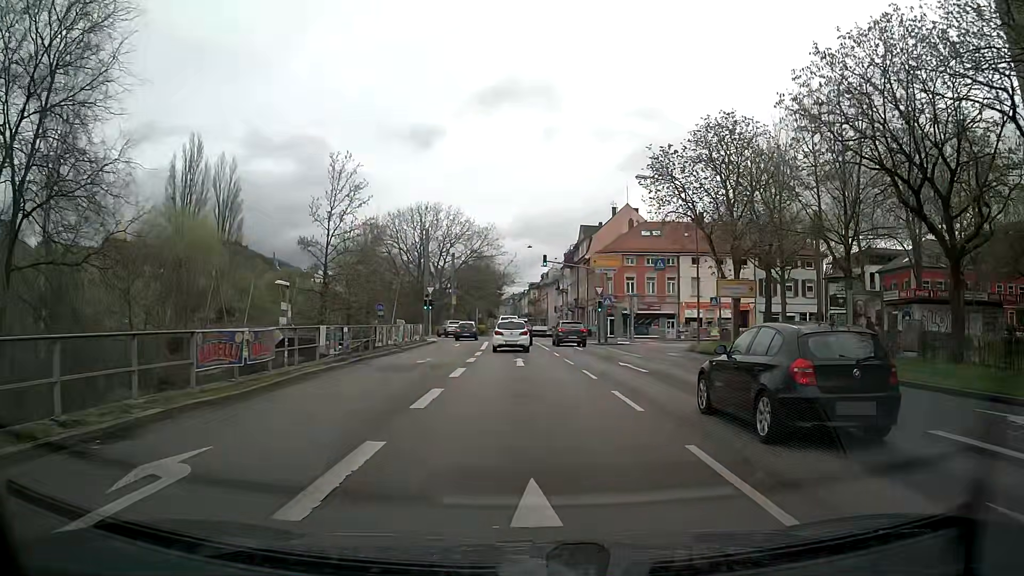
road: primary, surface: asphalt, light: Day
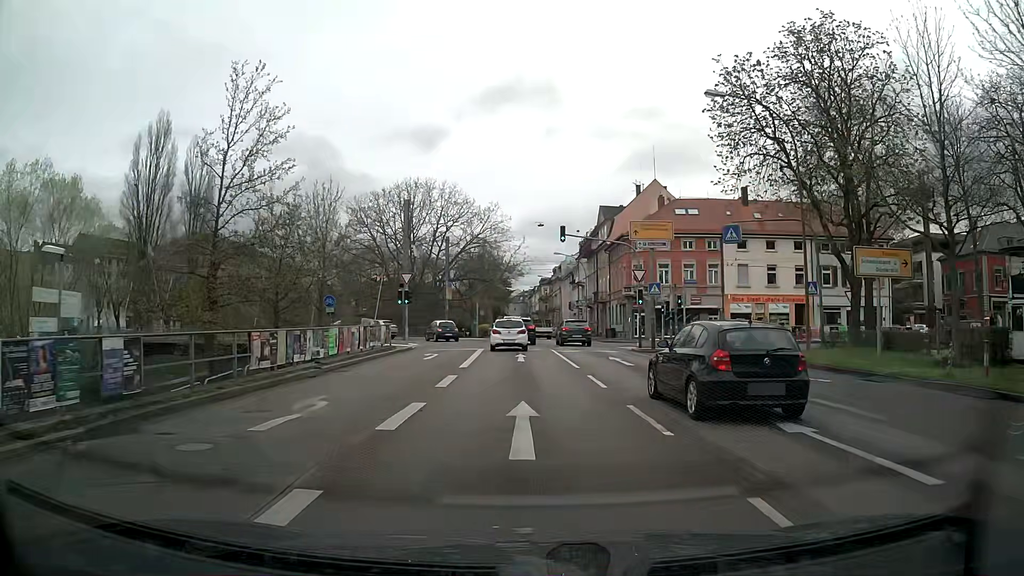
(-0.1, +14.3) m; -1°
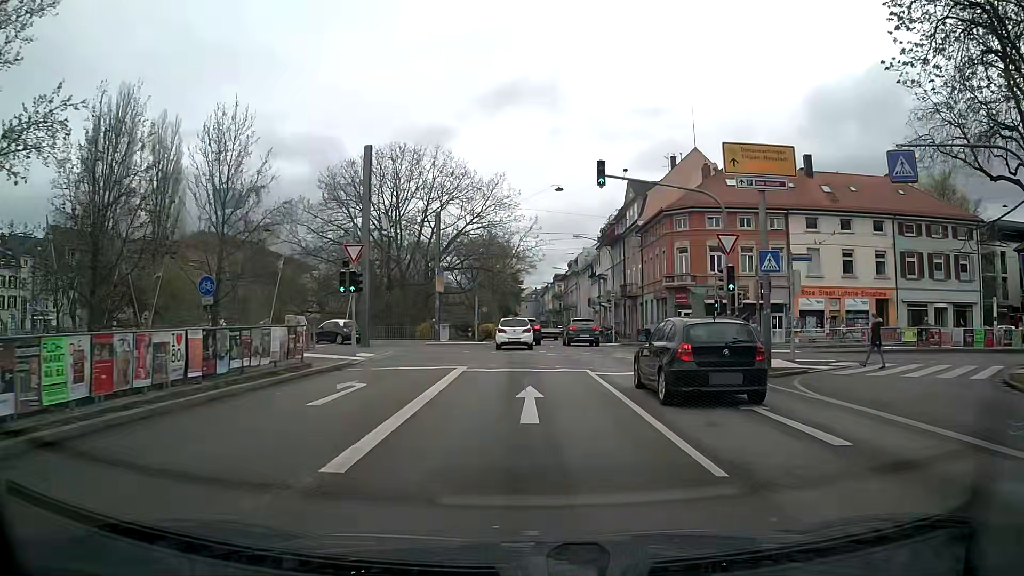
(-0.1, +14.4) m; -2°
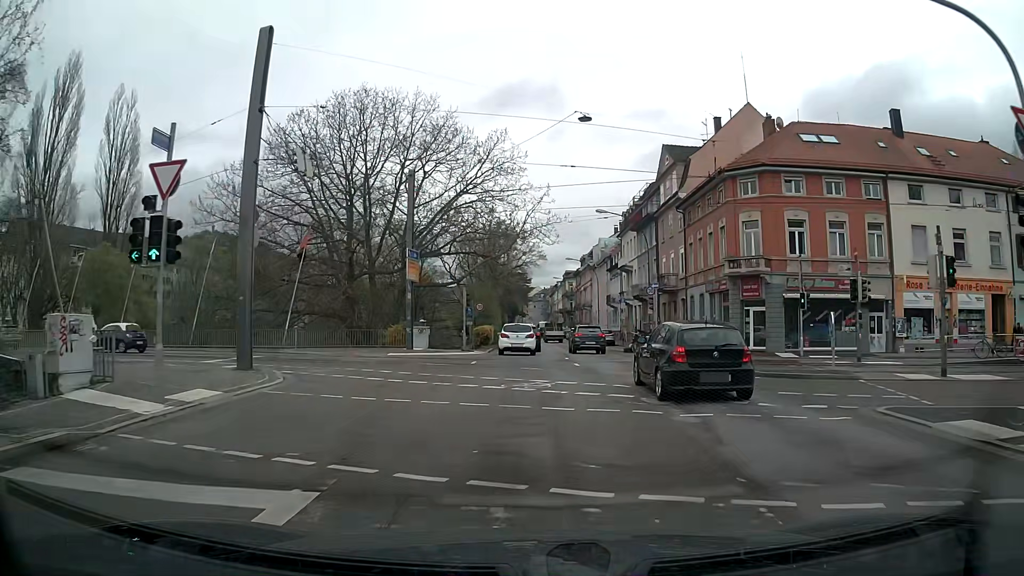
(+0.1, +14.4) m; 0°
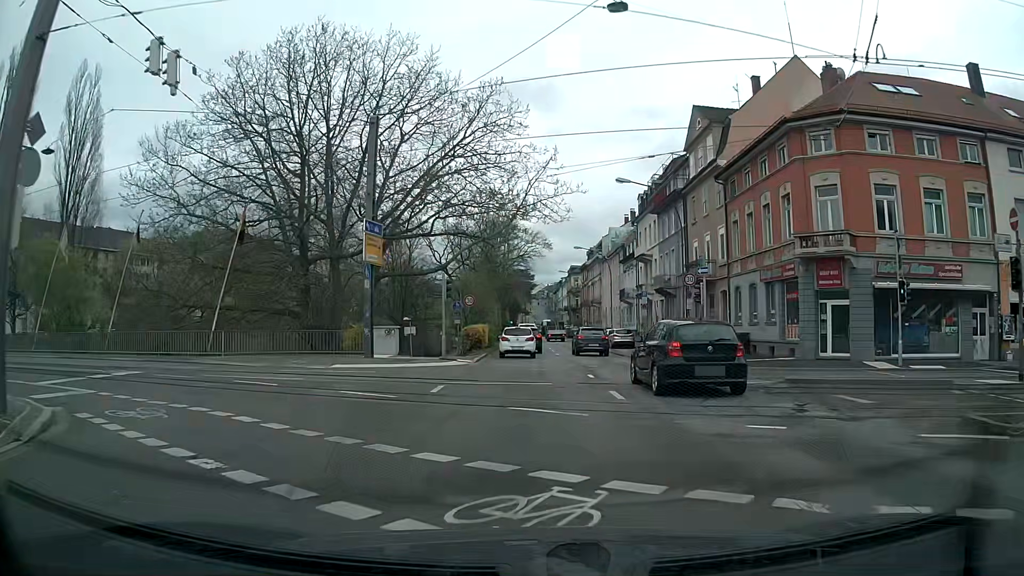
(0.0, +9.6) m; 0°
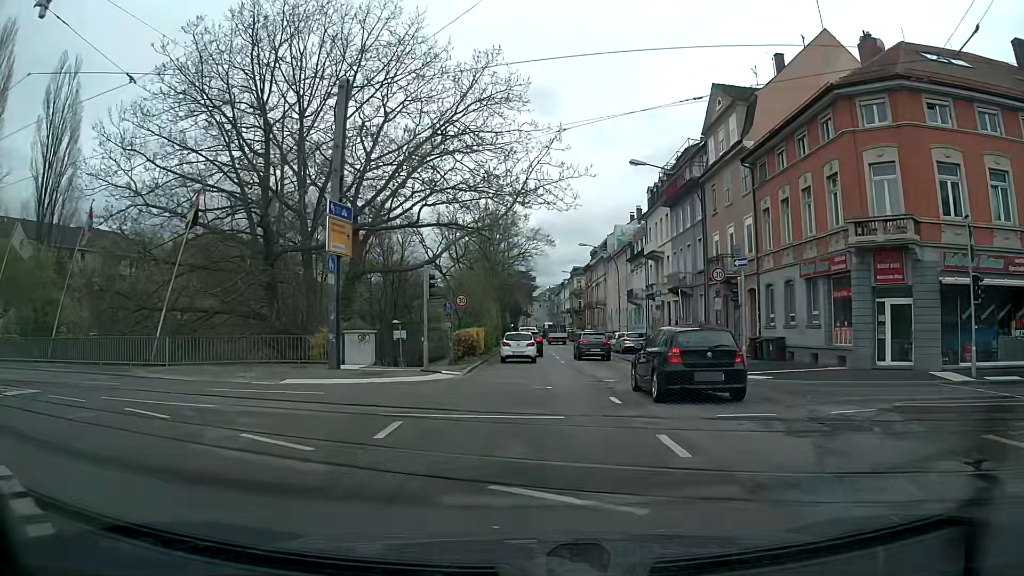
(0.0, +4.8) m; 0°
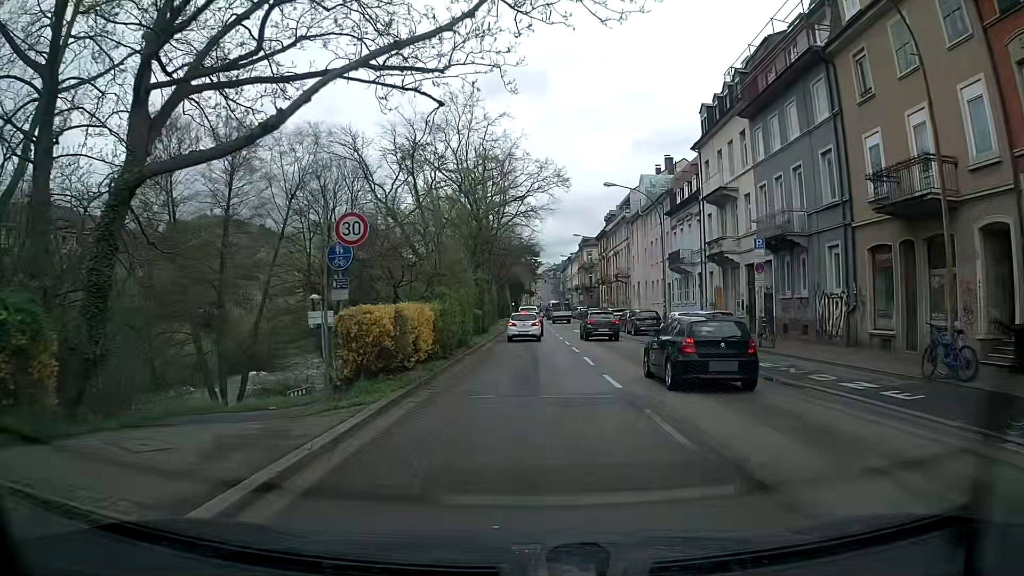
(0.0, +19.5) m; 0°
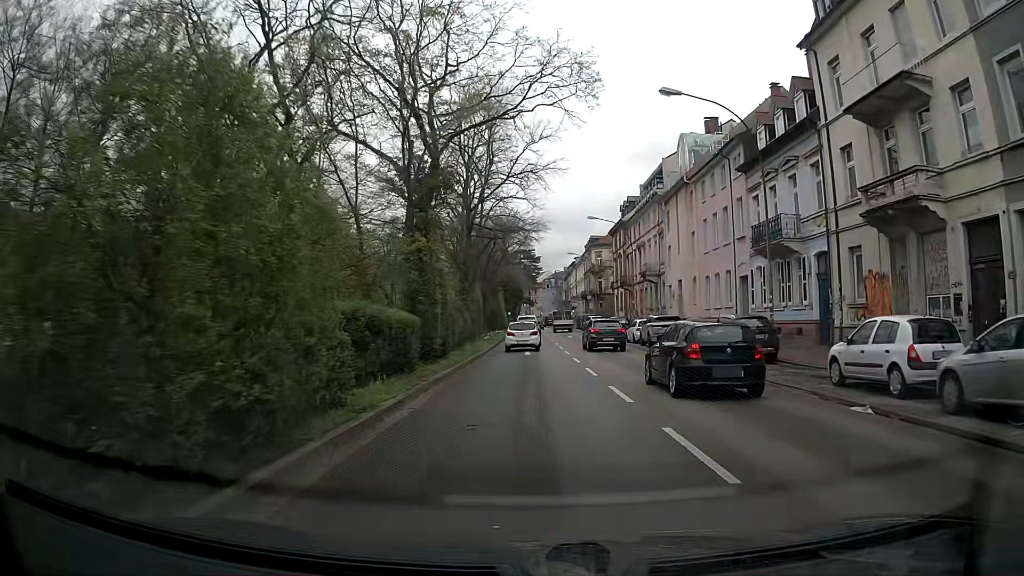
(+0.1, +19.5) m; 0°
(0, +10) (0, +20) (0, +30) (0, +40) (0, +50) (0, +60) (0, +70) (0, +80) (0, +90) (0, +100) m
